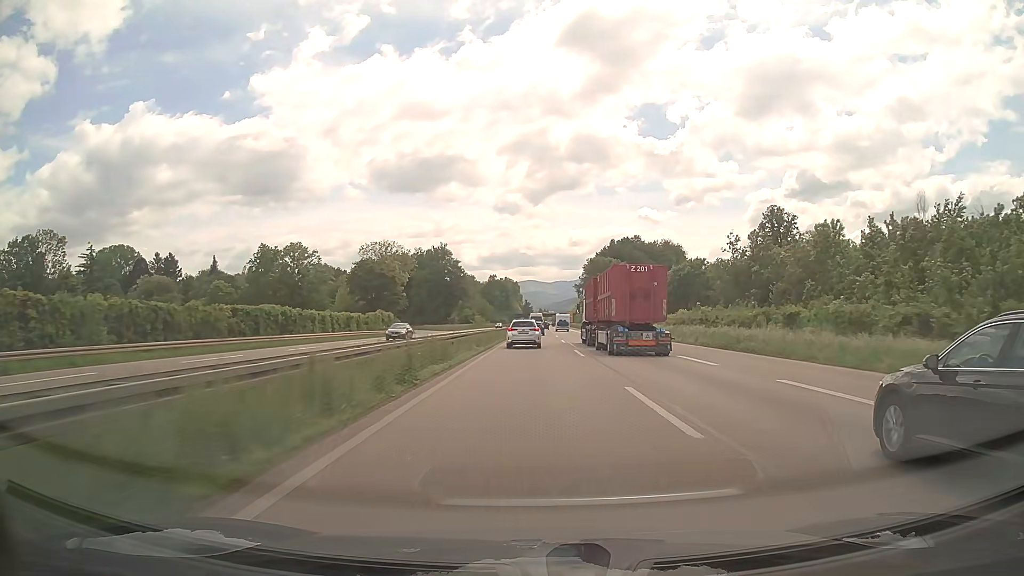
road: trunk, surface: asphalt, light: Day
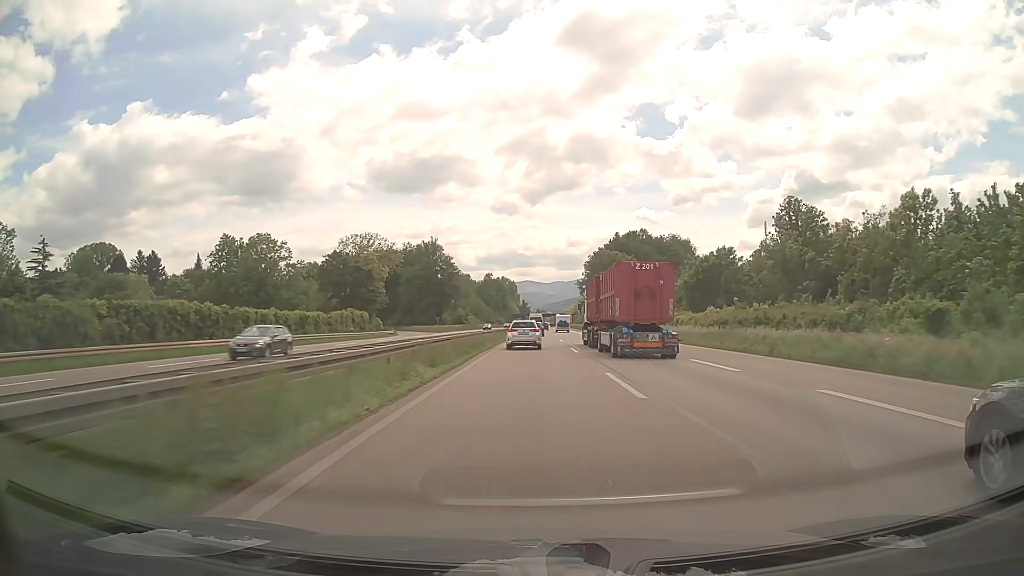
(0.0, +14.5) m; 0°
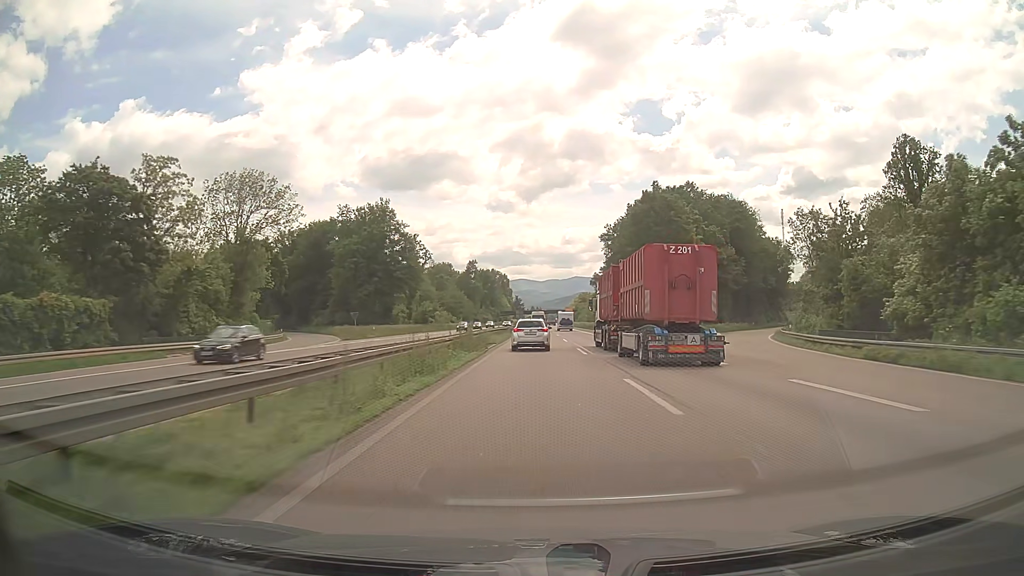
(+0.3, +58.0) m; +1°
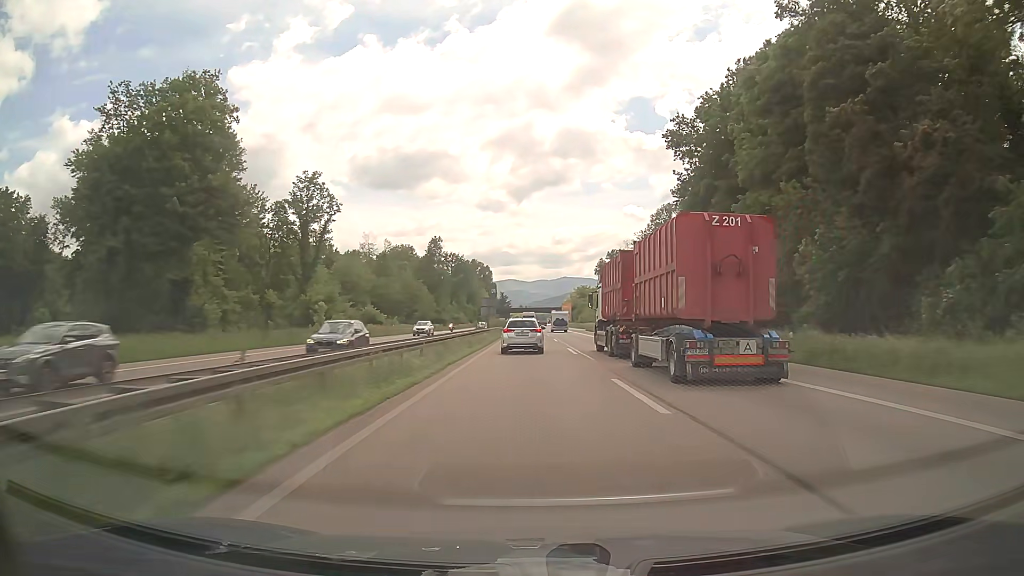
(+0.7, +72.2) m; +1°
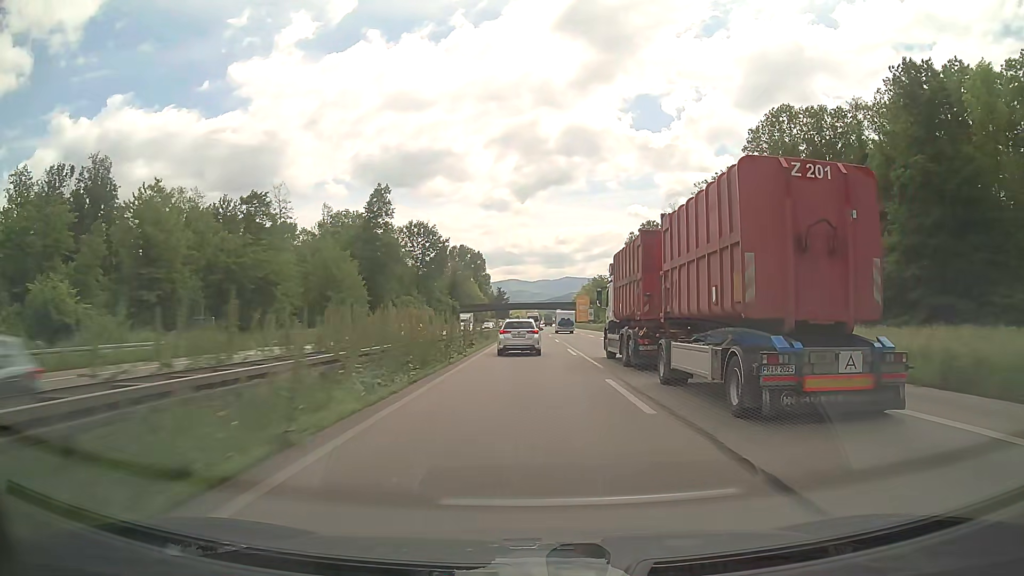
(+0.1, +72.0) m; 0°
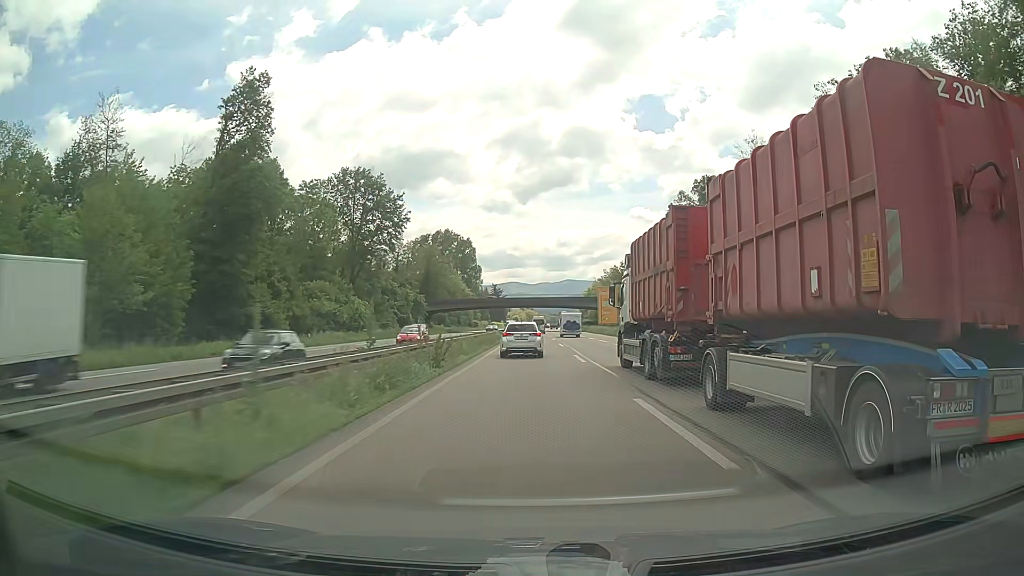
(+0.1, +57.8) m; 0°
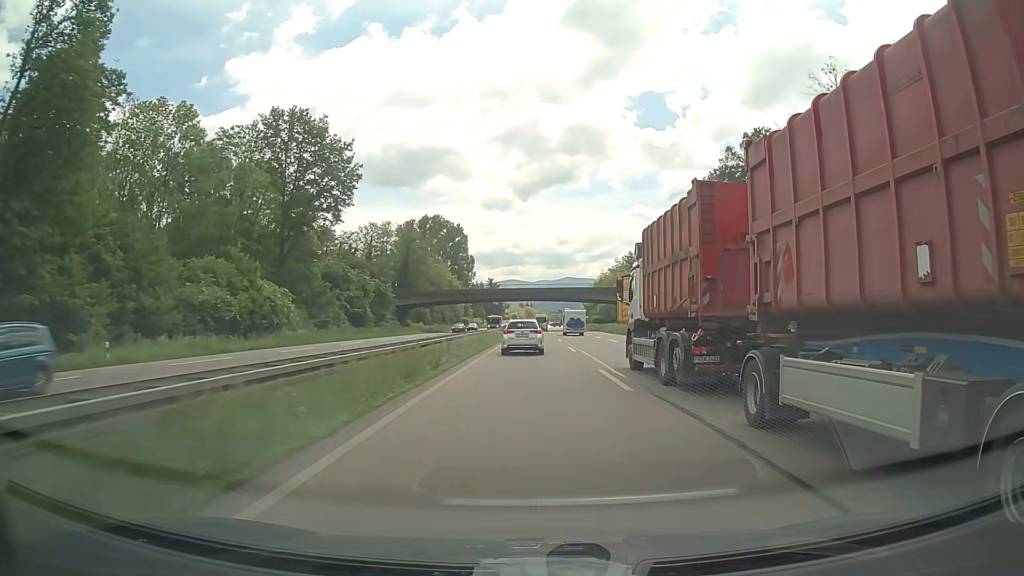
(-0.1, +29.2) m; 0°
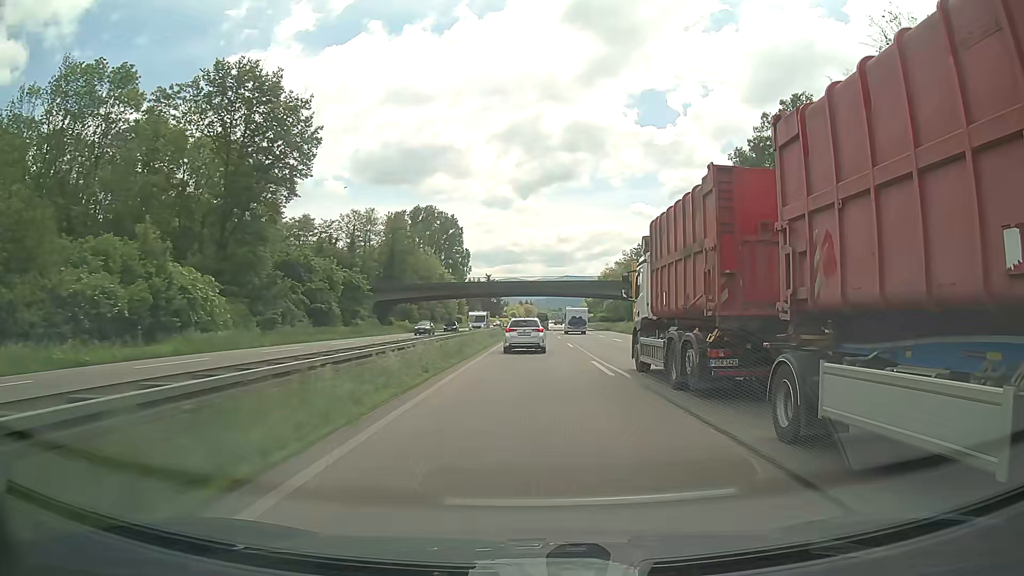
(0.0, +14.7) m; 0°
(0, +10) (0, +20) (0, +30) (0, +40) (0, +50) (0, +60) (0, +70) (0, +80) (+1, +90) (+1, +100) m
